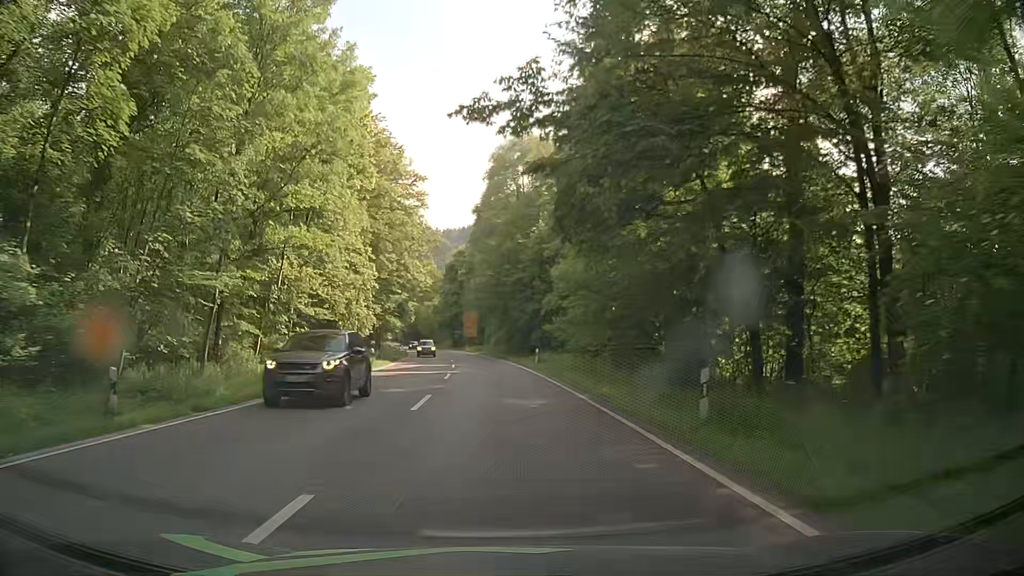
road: primary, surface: asphalt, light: Day
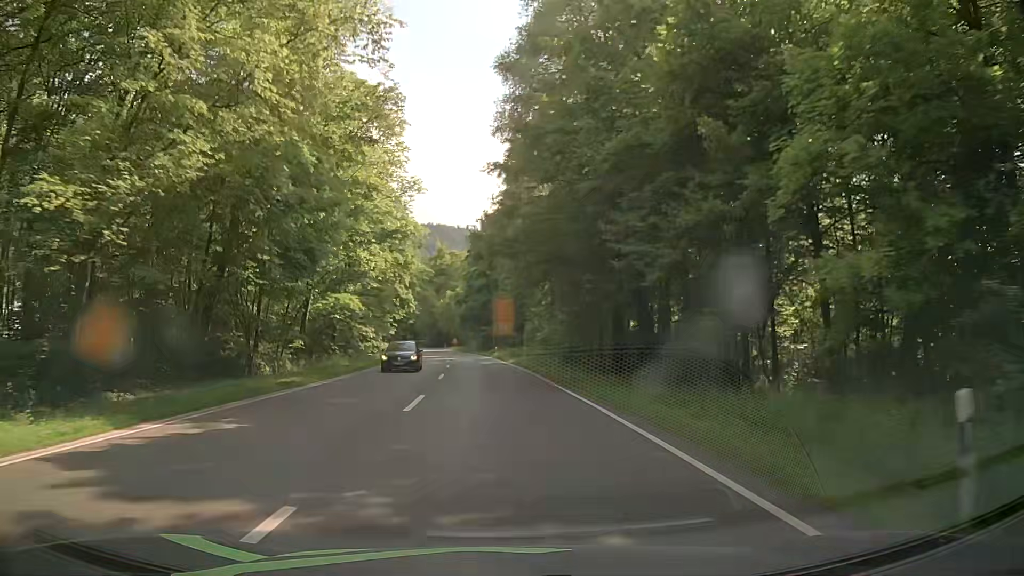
(-1.5, +36.6) m; -4°
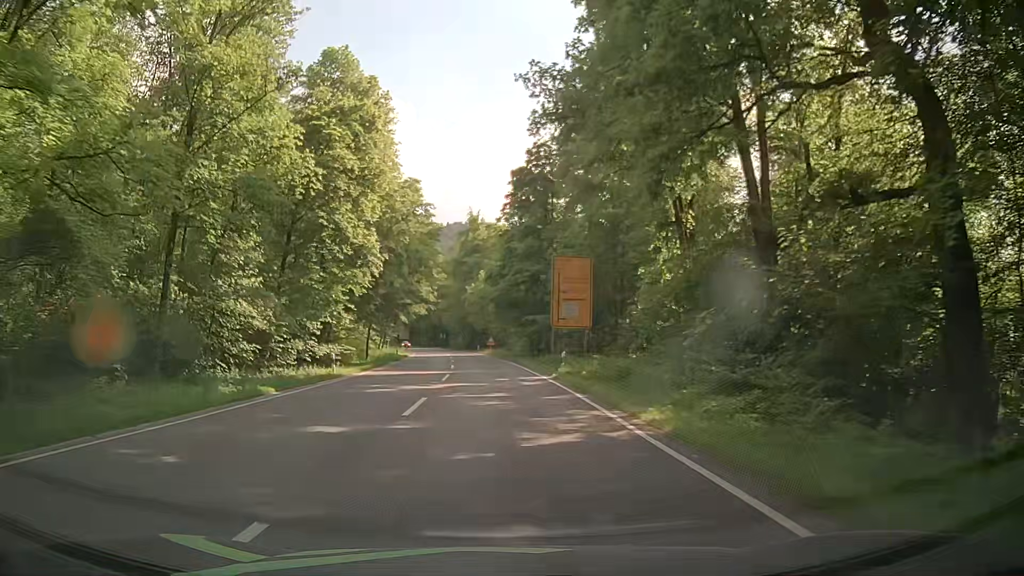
(-1.1, +36.5) m; -4°
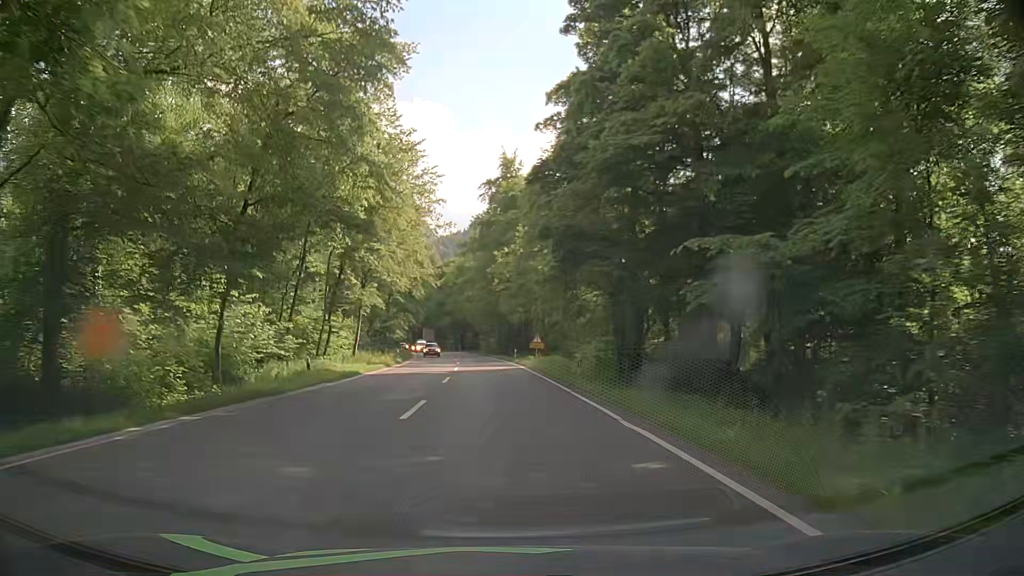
(-0.8, +36.5) m; -3°
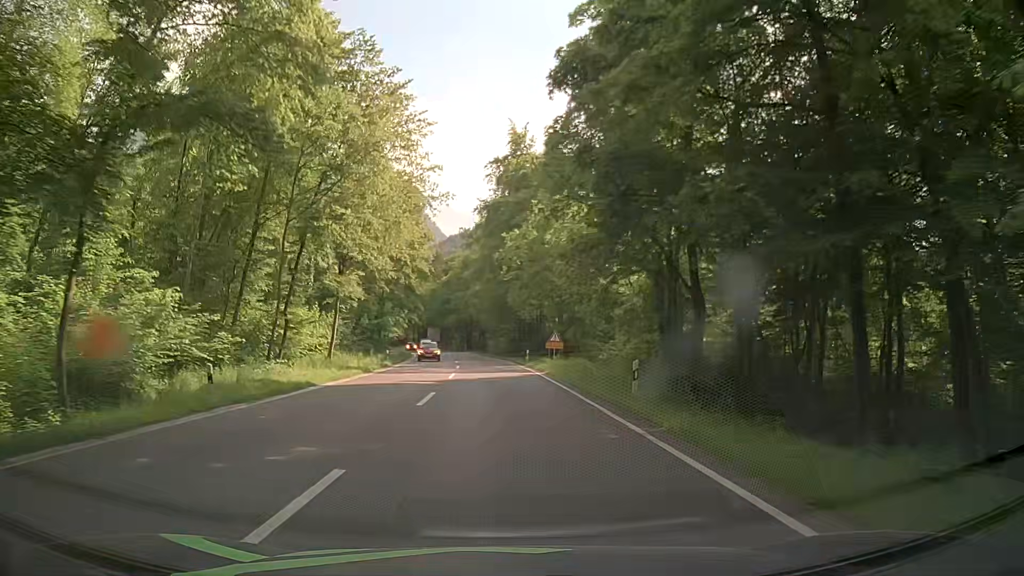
(0.0, +9.1) m; 0°
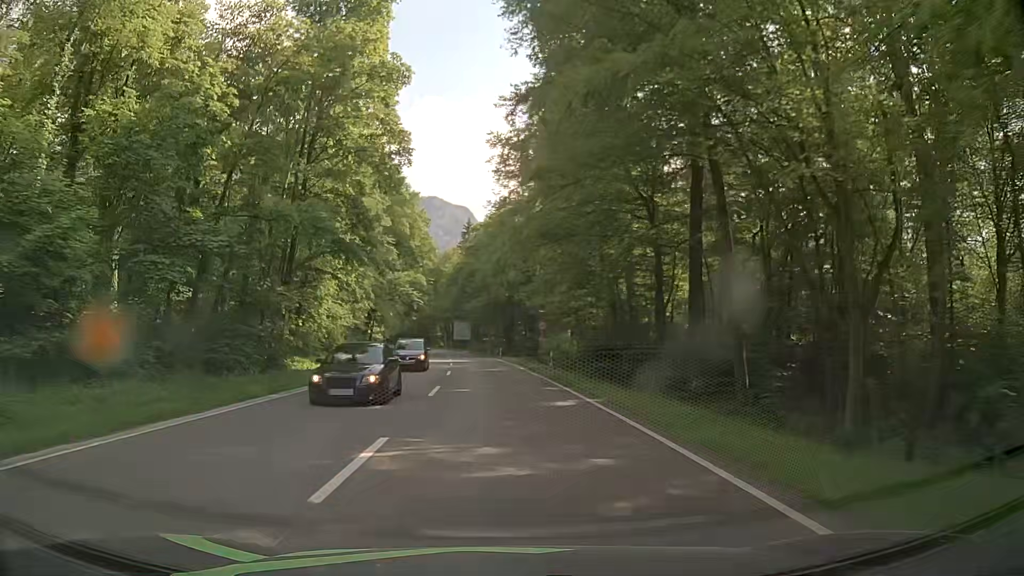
(-2.1, +45.5) m; -5°
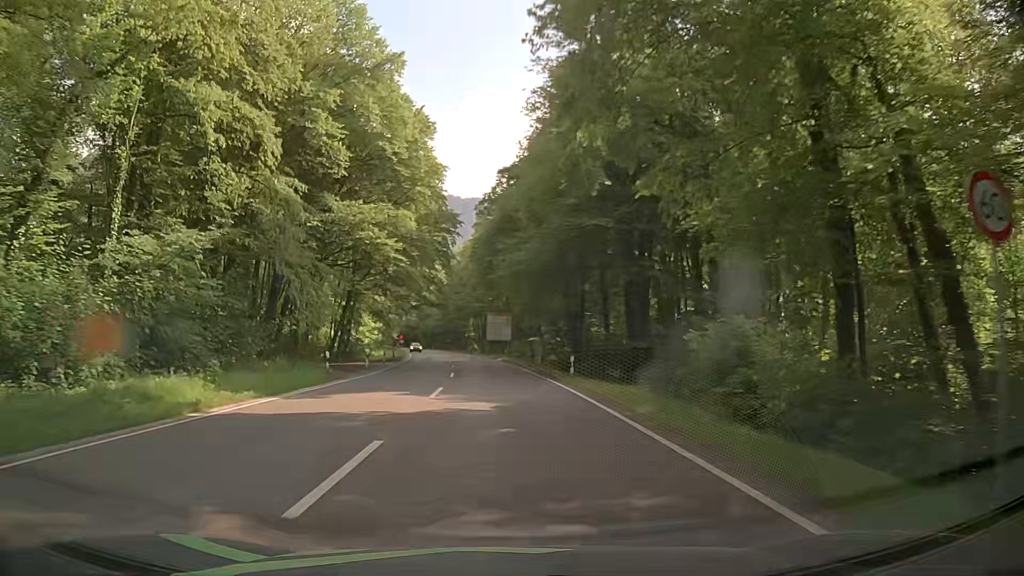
(-0.9, +36.4) m; -4°
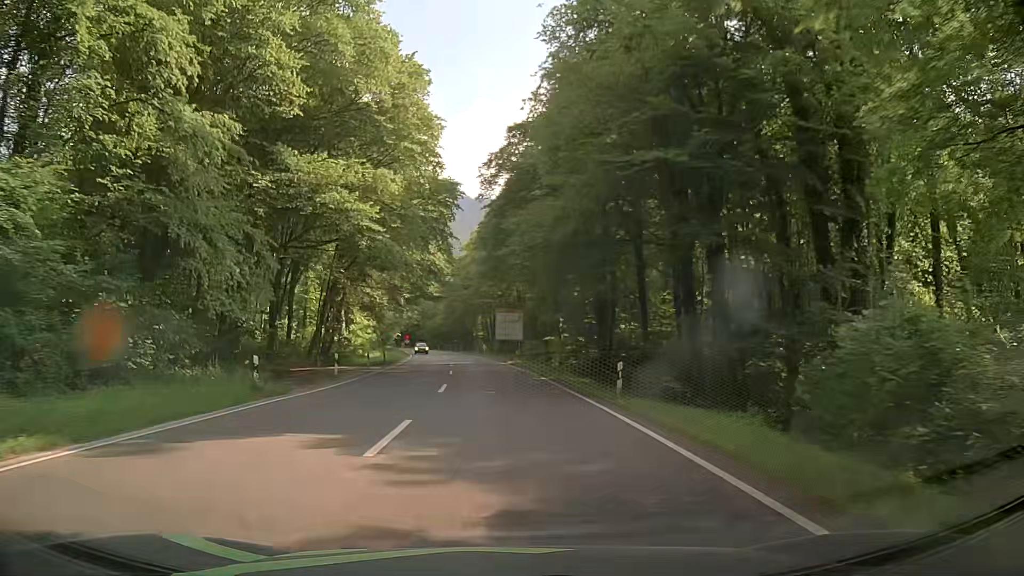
(0.0, +9.1) m; 0°
(0, +10) (0, +20) (-1, +30) (-1, +40) (-2, +50) (-3, +60) (-4, +70) (-5, +80) (-7, +90) (-8, +100) m
